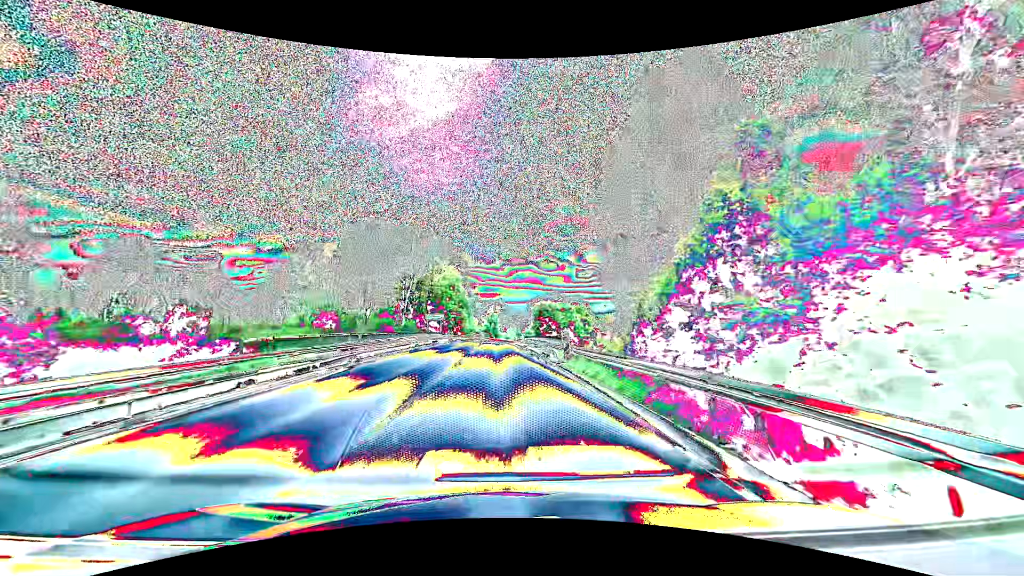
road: primary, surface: asphalt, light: Day
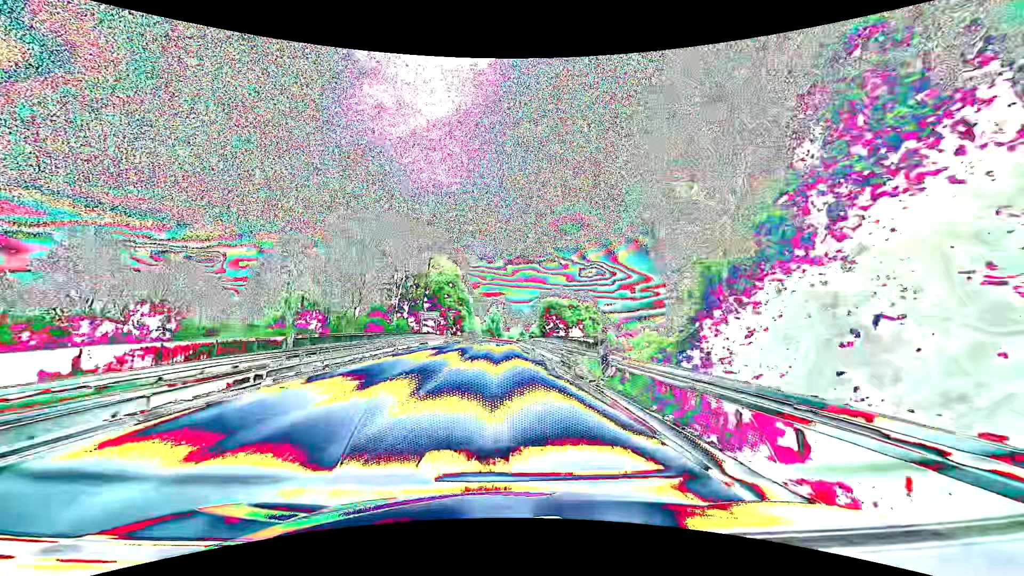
(0.0, +7.7) m; -1°
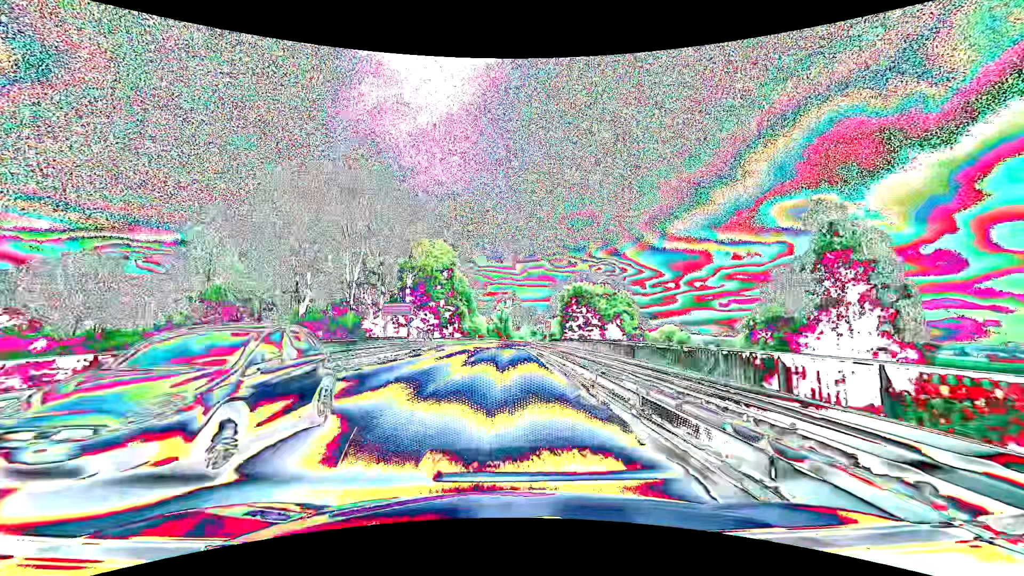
(-0.1, +23.1) m; -1°
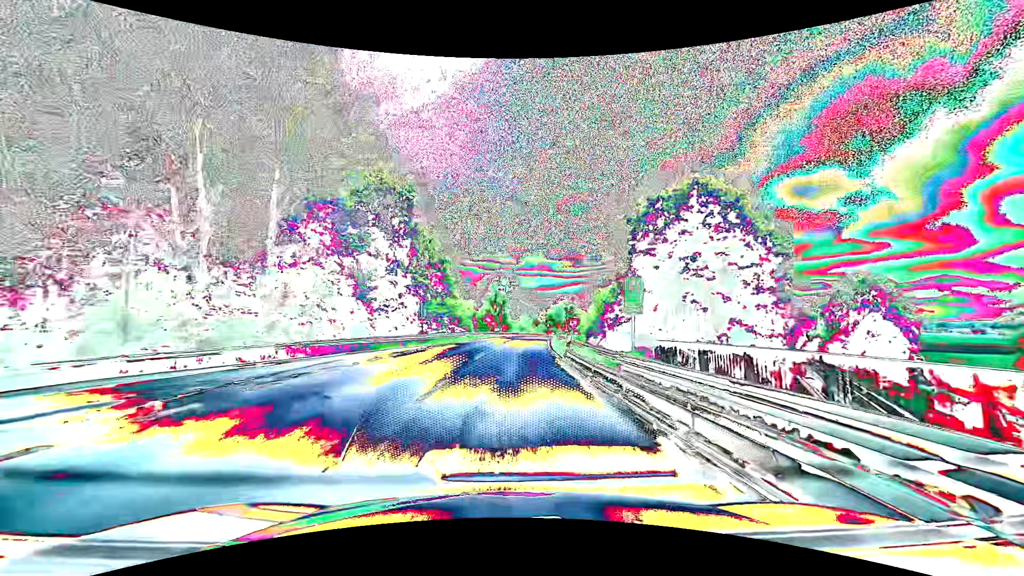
(-0.2, +38.5) m; 0°
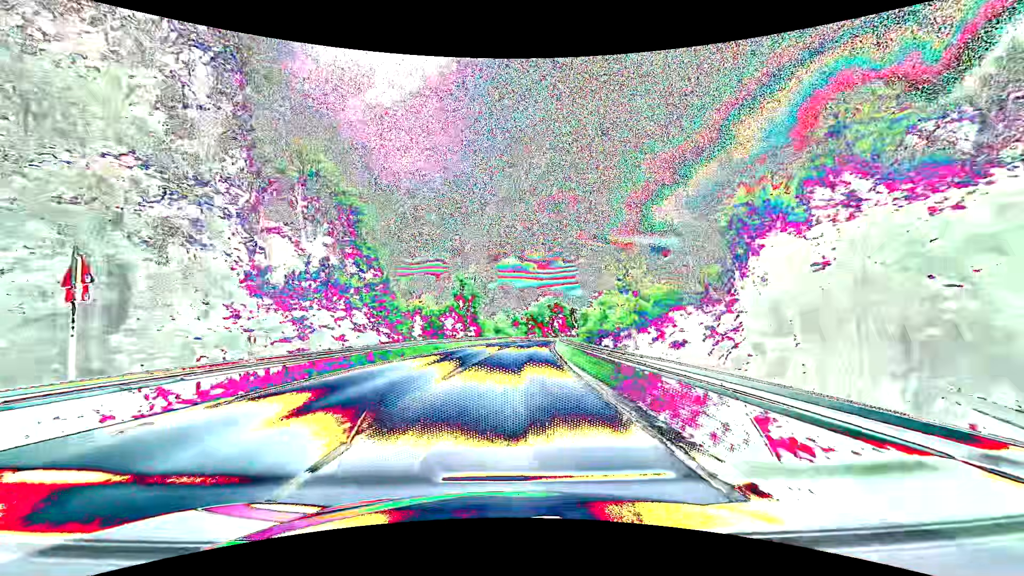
(+0.8, +30.9) m; +3°
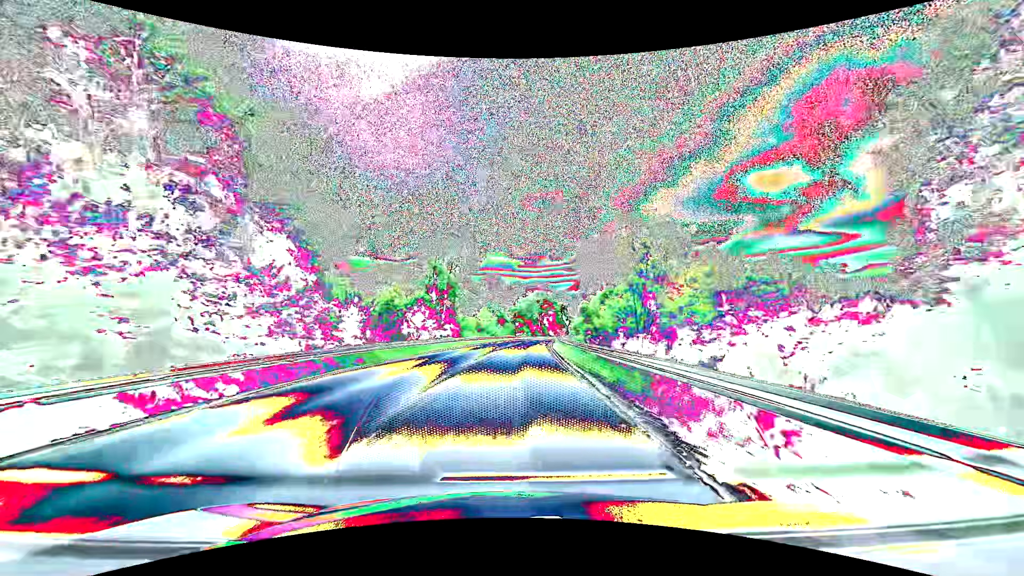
(+0.2, +15.4) m; +1°
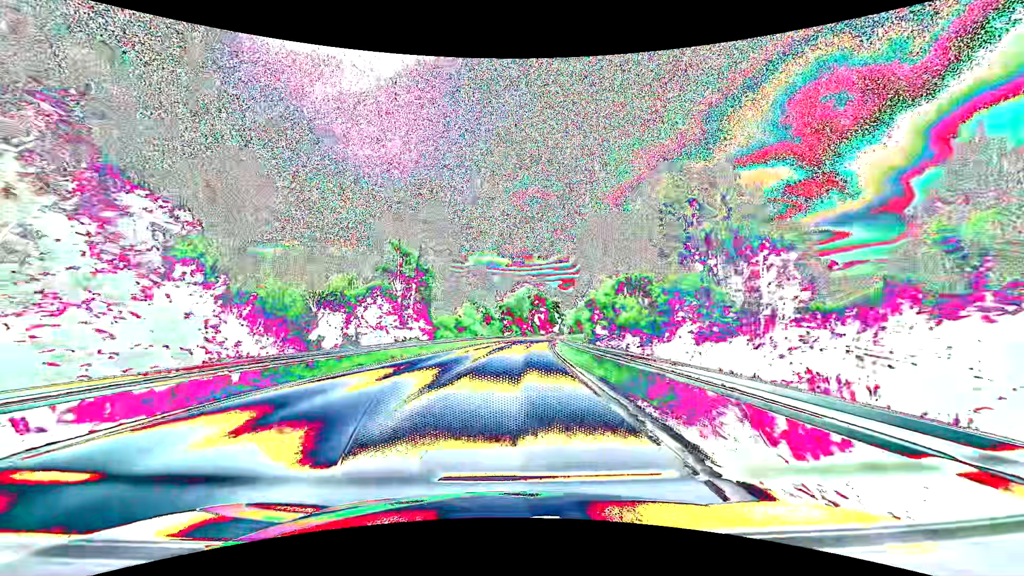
(+0.1, +15.4) m; +1°
